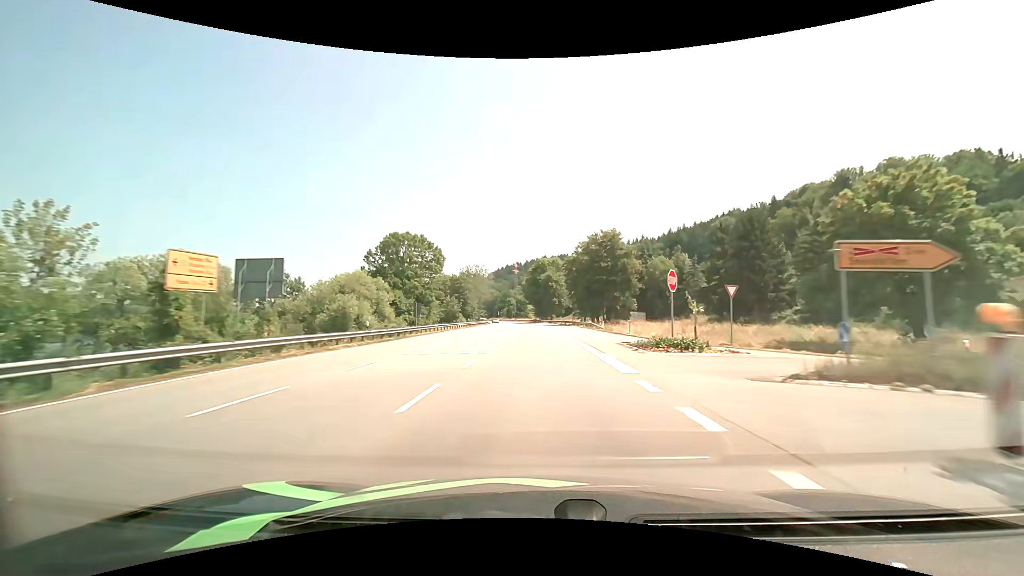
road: primary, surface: asphalt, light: Day
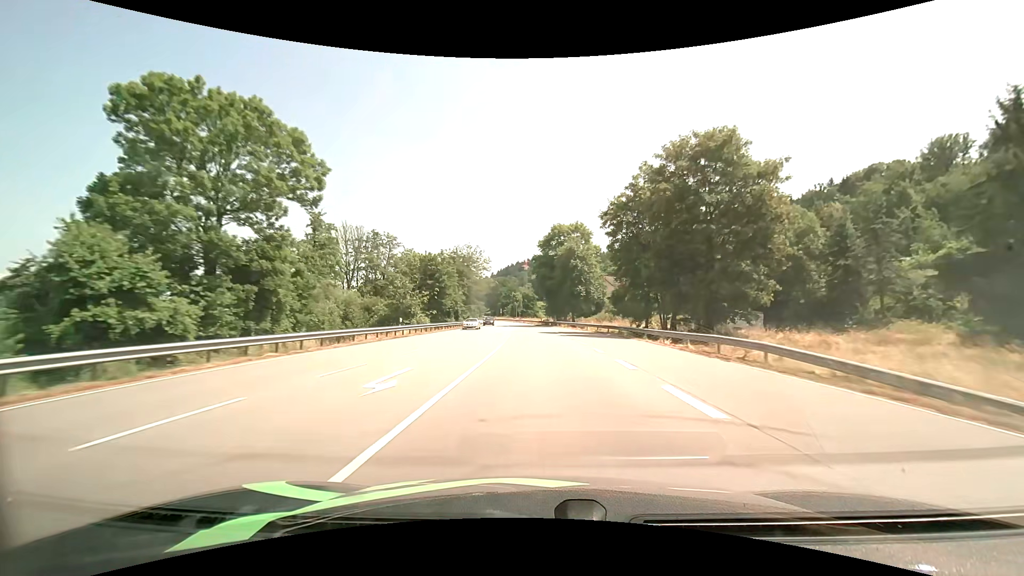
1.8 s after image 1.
(-0.2, +43.6) m; -1°
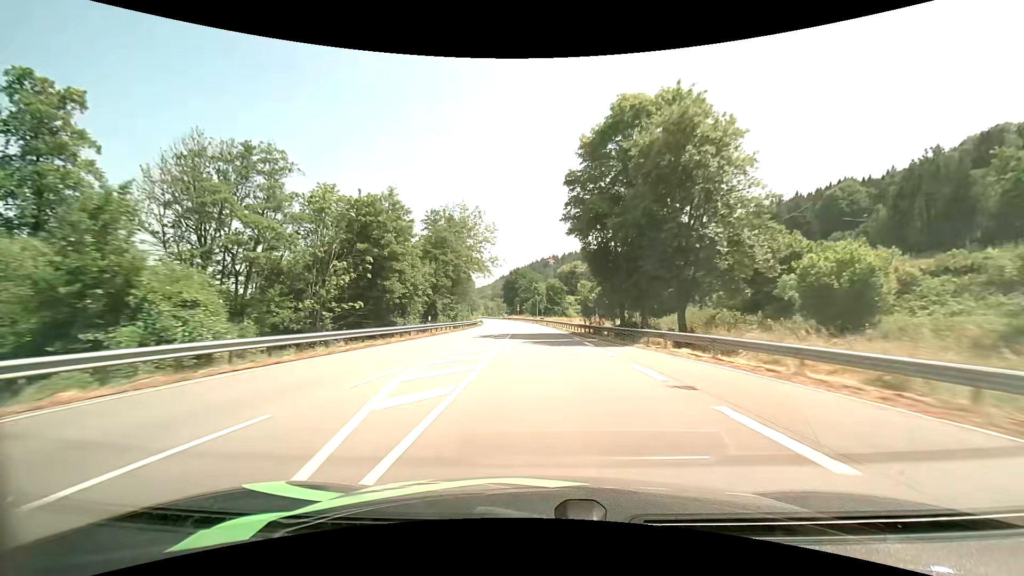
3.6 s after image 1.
(-0.9, +44.0) m; -3°
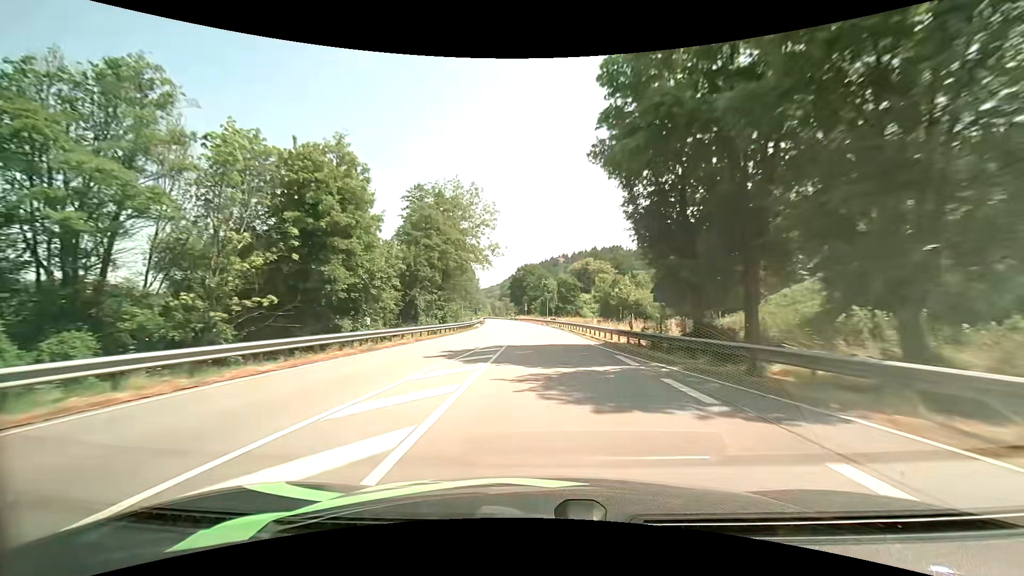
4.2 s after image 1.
(-0.1, +14.7) m; -1°
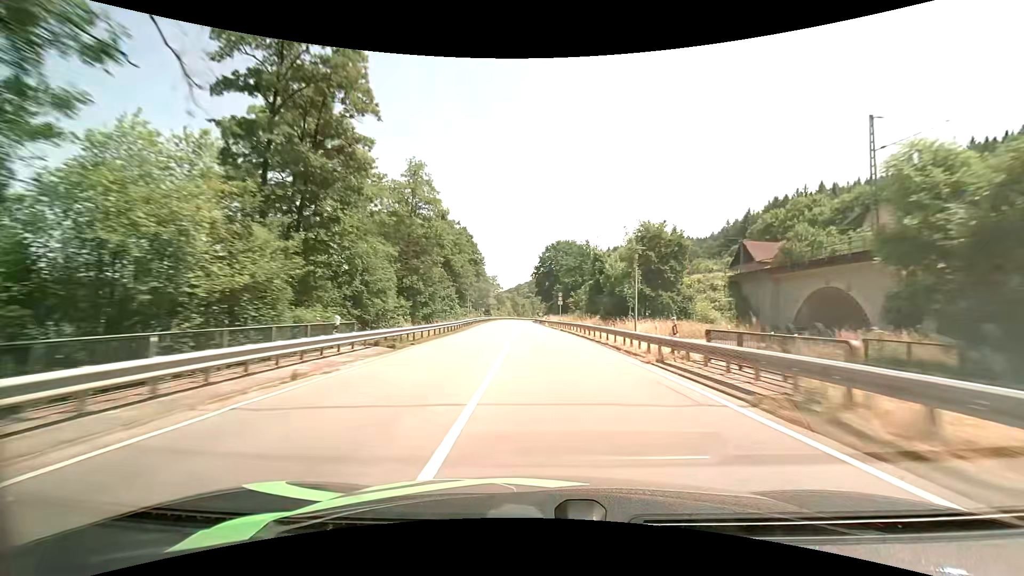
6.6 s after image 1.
(-2.0, +59.2) m; -3°
(0, +10) (0, +20) (0, +30) (-1, +40) (-1, +50) (-2, +60) (-2, +70) (-3, +80) (-3, +90) (-3, +100) m
